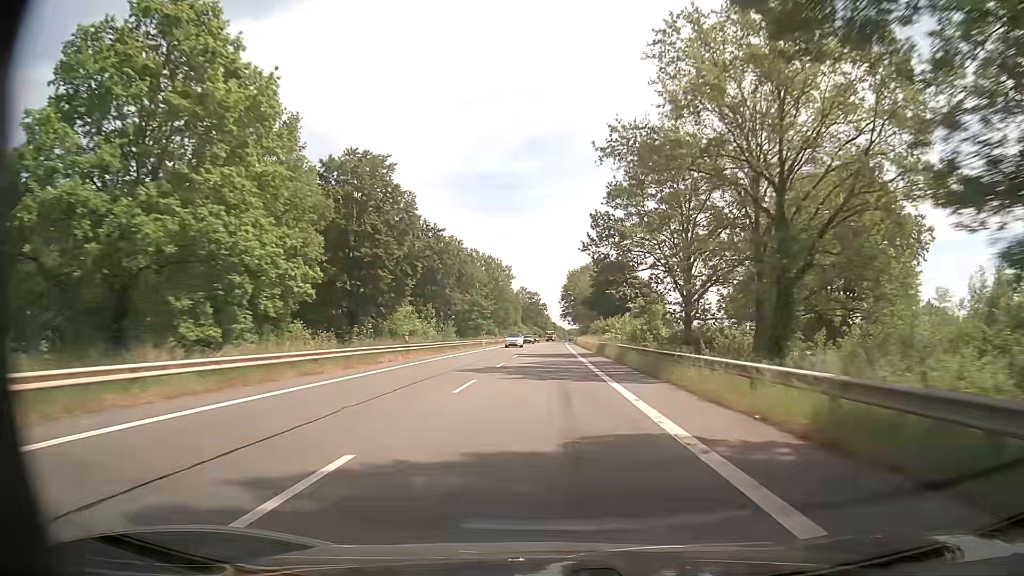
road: secondary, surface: asphalt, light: Day
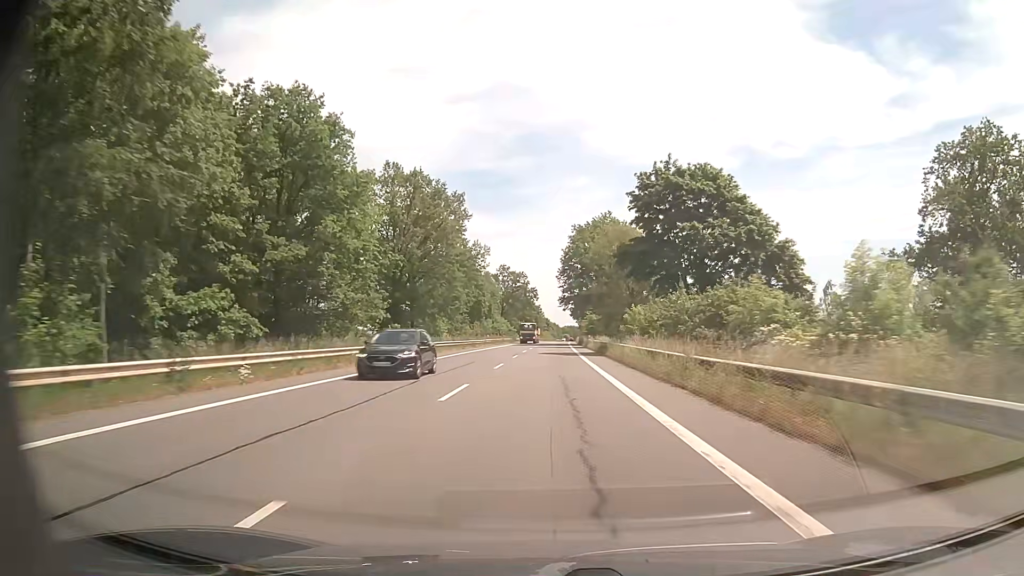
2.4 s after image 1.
(+0.7, +62.8) m; +1°
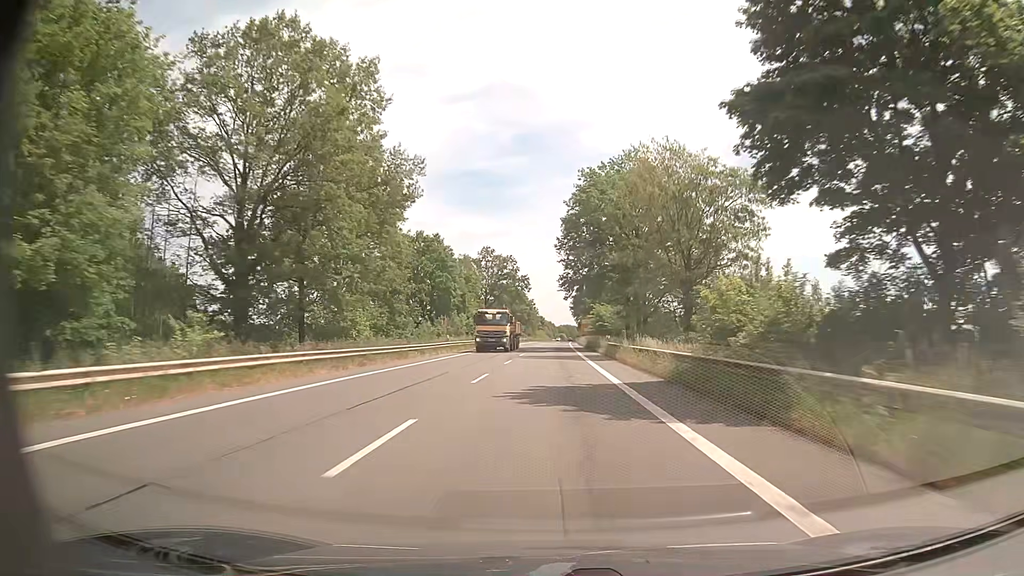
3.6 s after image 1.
(+0.1, +31.4) m; 0°
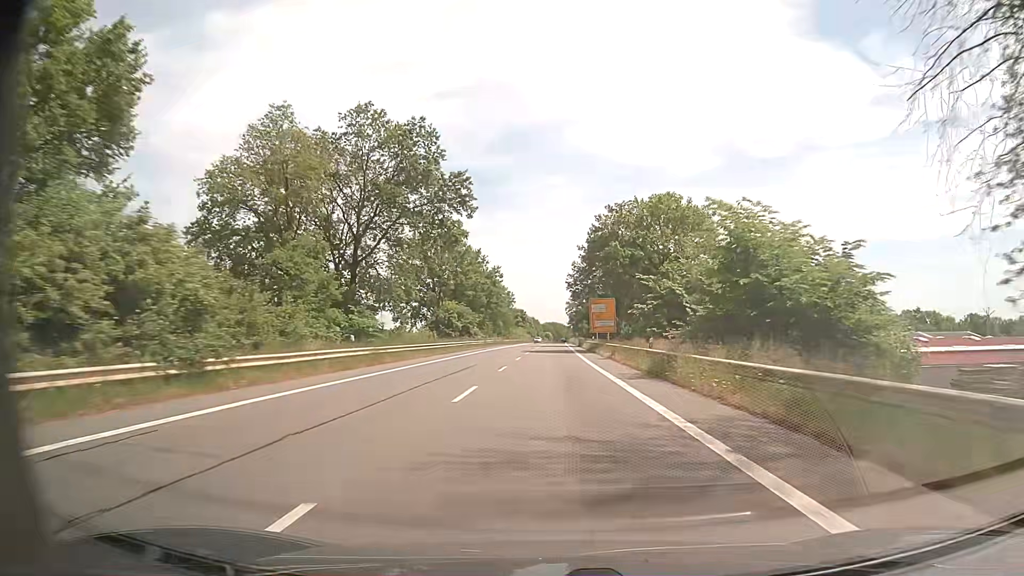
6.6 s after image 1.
(+0.8, +78.5) m; +2°
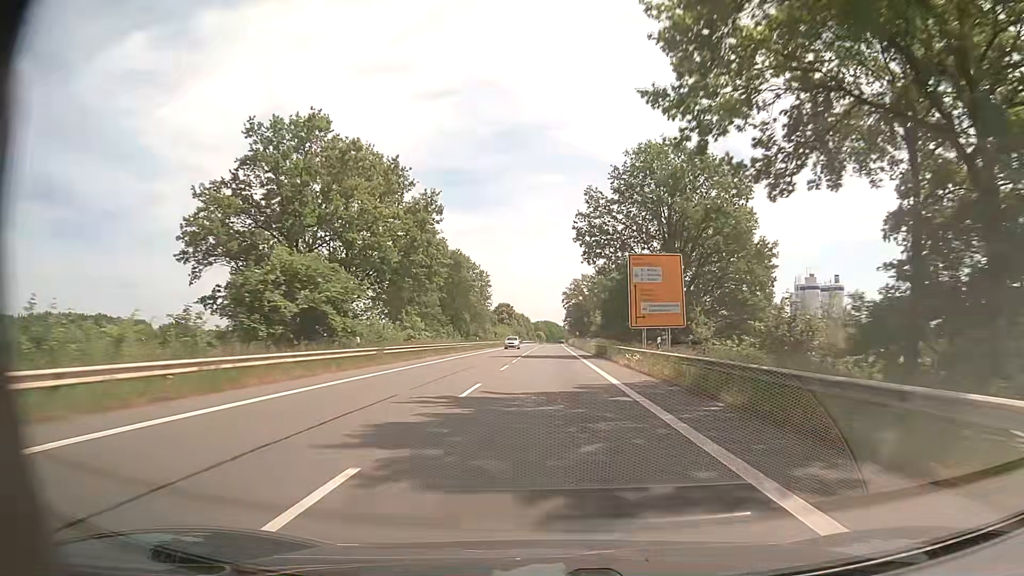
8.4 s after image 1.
(+0.1, +47.1) m; 0°
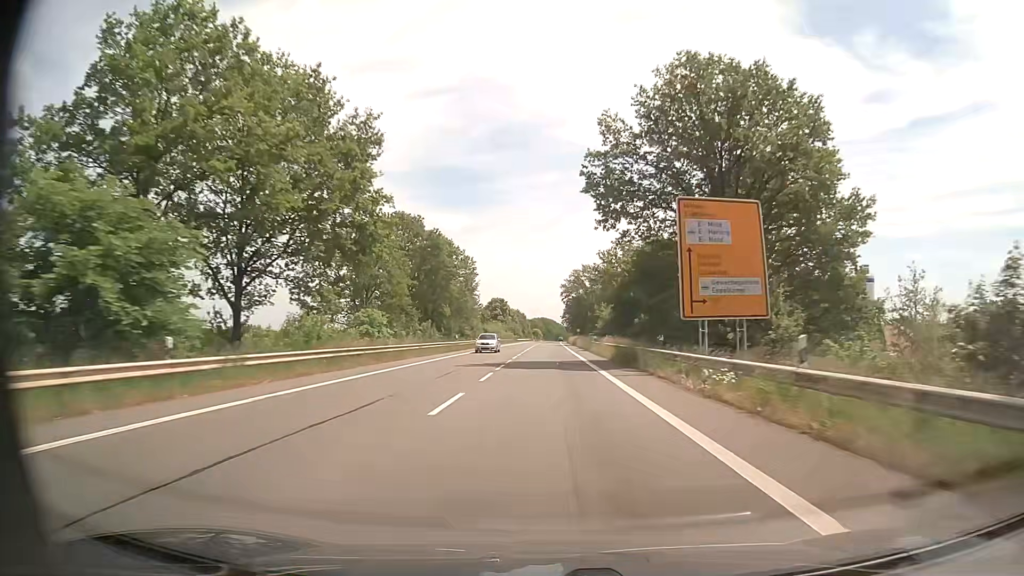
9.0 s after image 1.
(0.0, +15.7) m; 0°
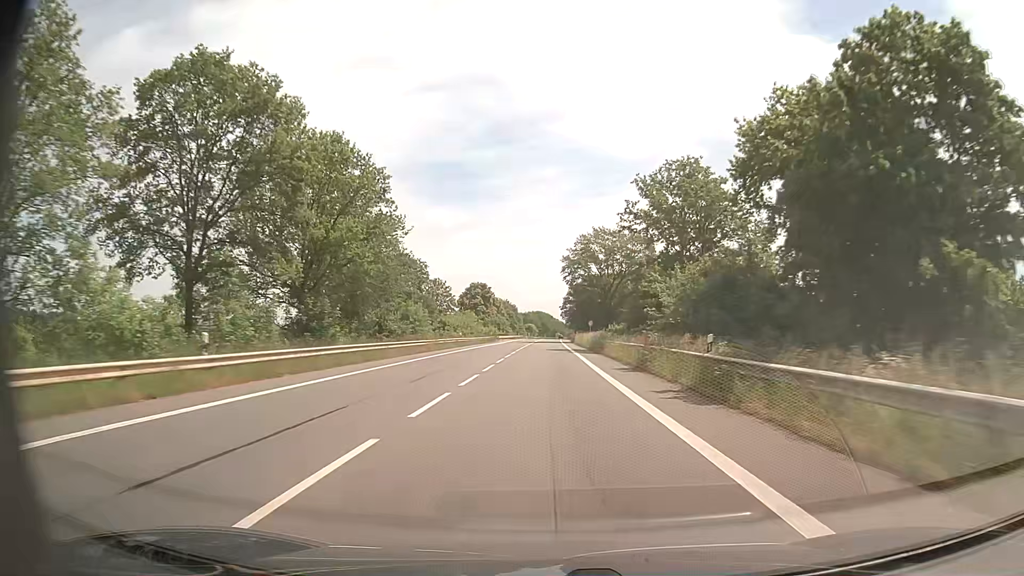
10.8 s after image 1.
(+0.2, +45.7) m; +1°
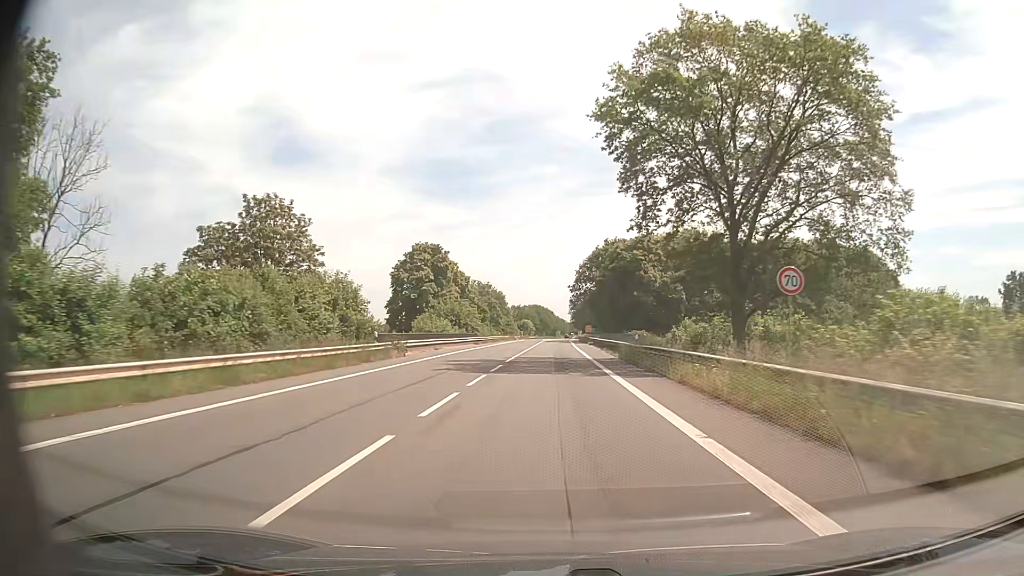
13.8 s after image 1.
(-0.4, +66.0) m; 0°
(0, +10) (0, +20) (0, +30) (0, +40) (0, +50) (+1, +60) (+1, +70) (+1, +80) (+1, +90) (+2, +100) m
